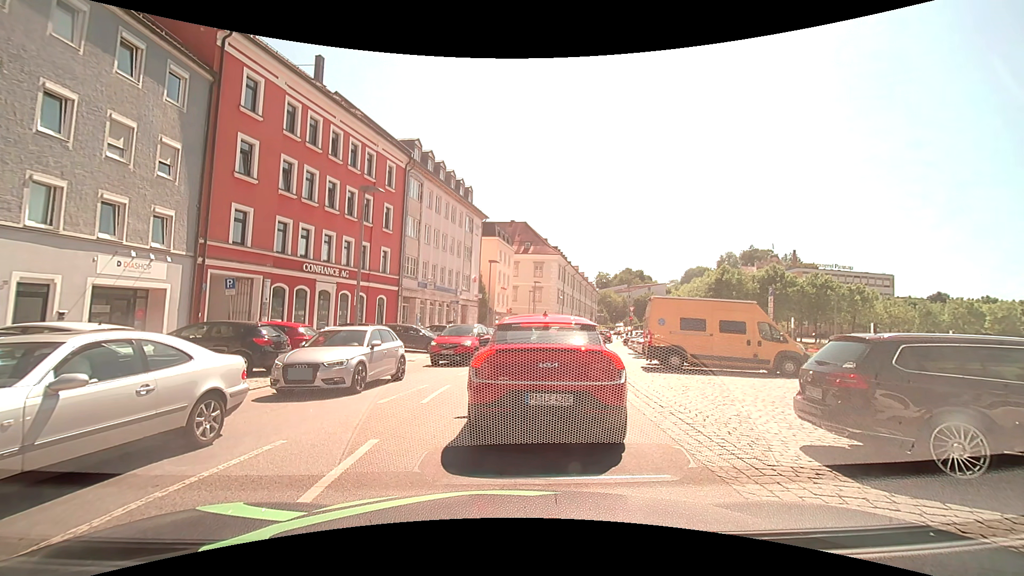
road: tertiary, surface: asphalt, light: Day
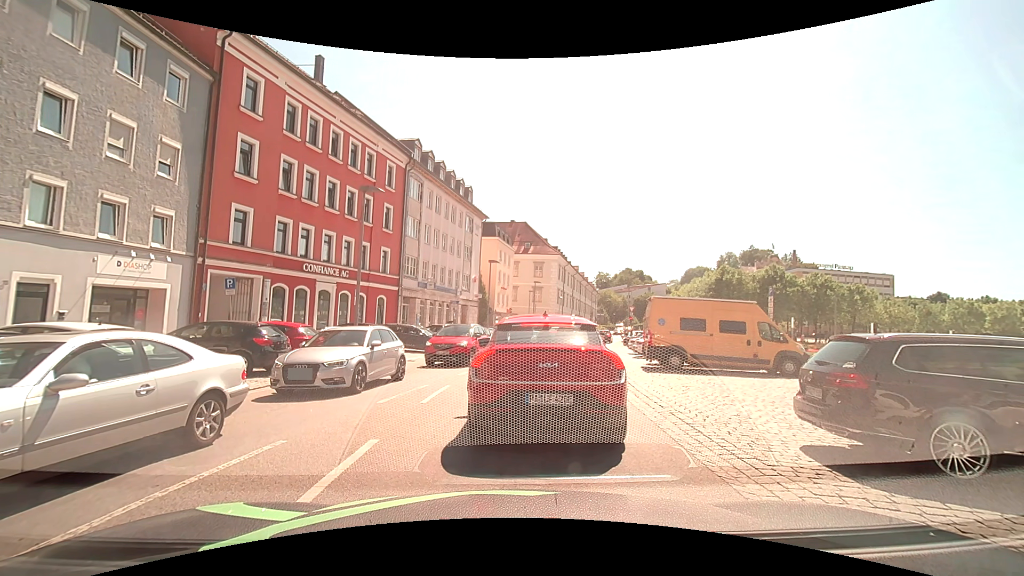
(0.0, 0.0) m; 0°
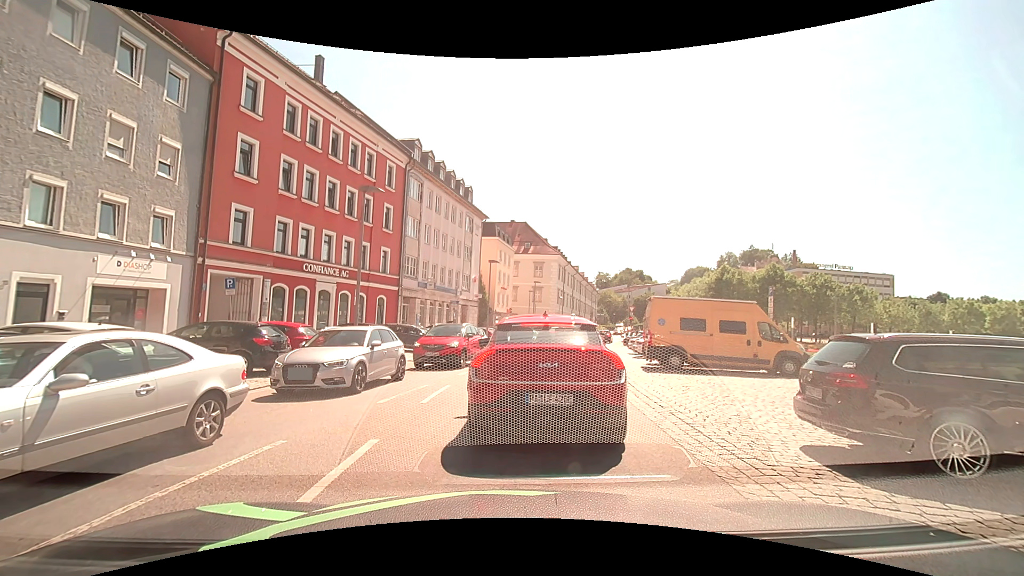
(0.0, 0.0) m; 0°
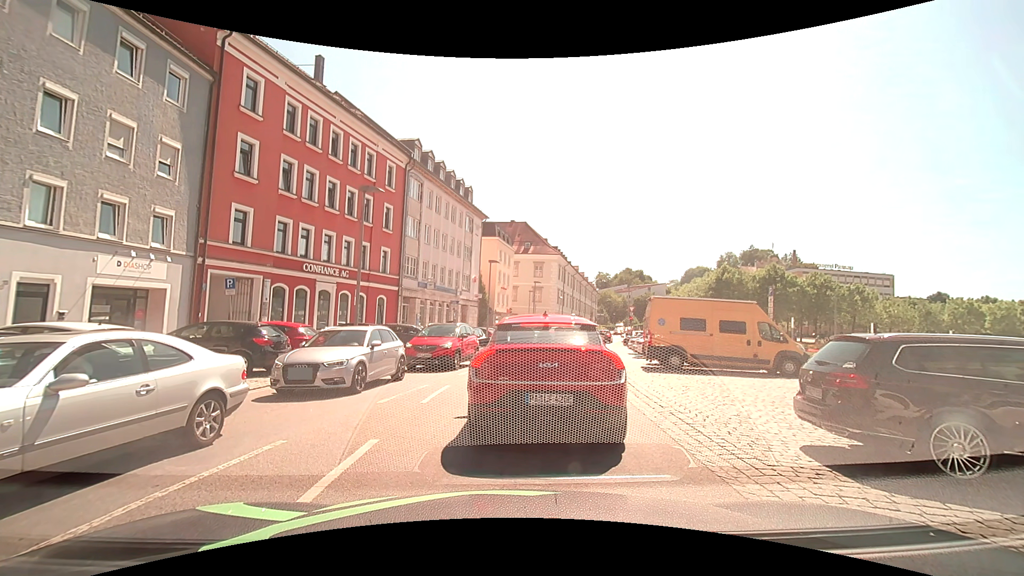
(0.0, 0.0) m; 0°
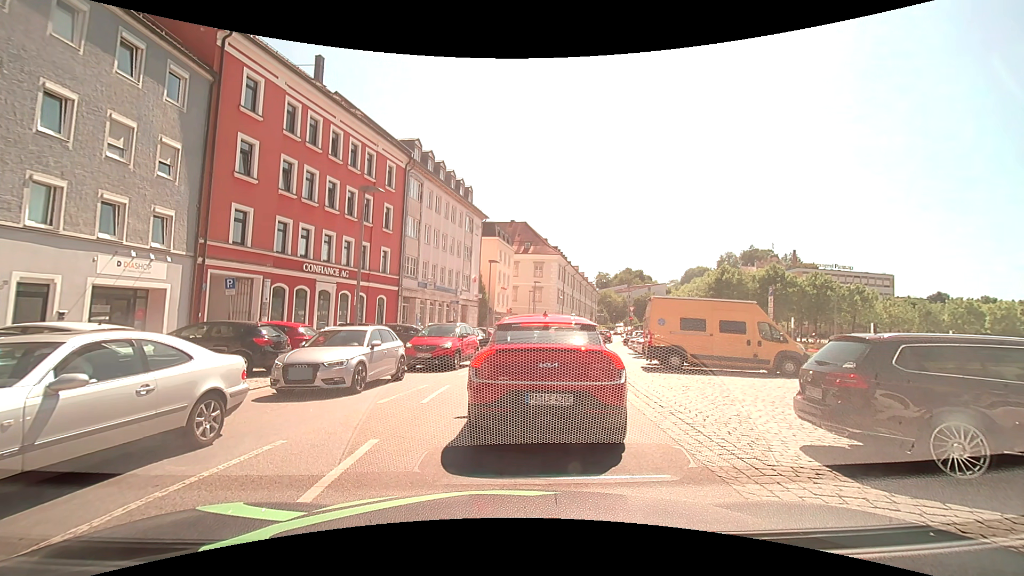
(0.0, 0.0) m; 0°
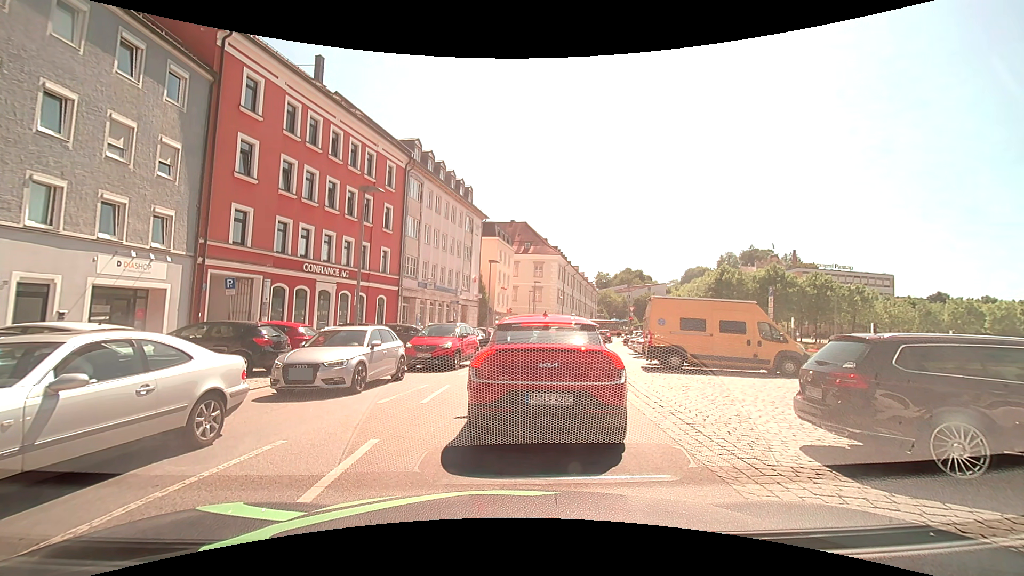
(0.0, 0.0) m; 0°
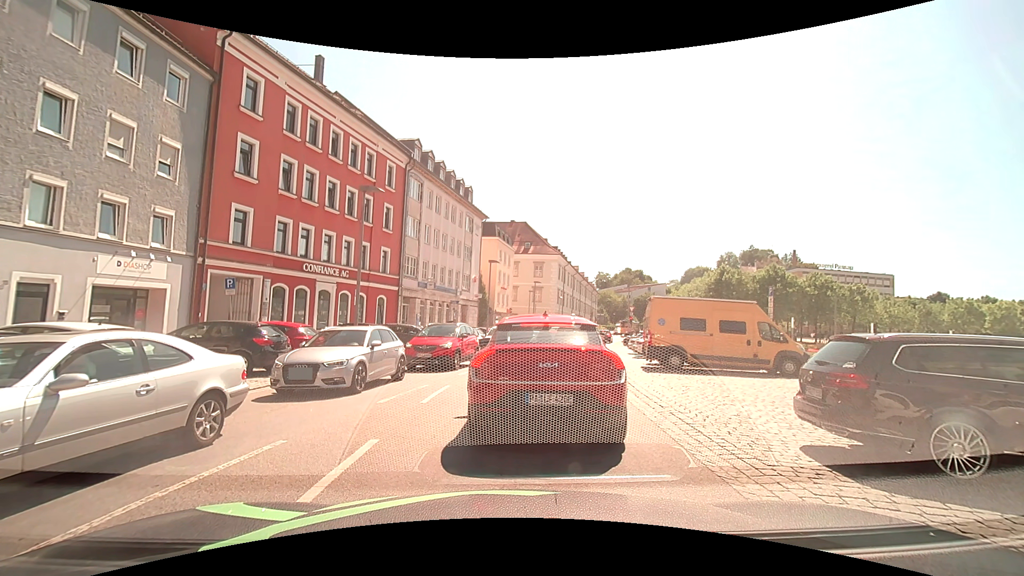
(0.0, 0.0) m; 0°
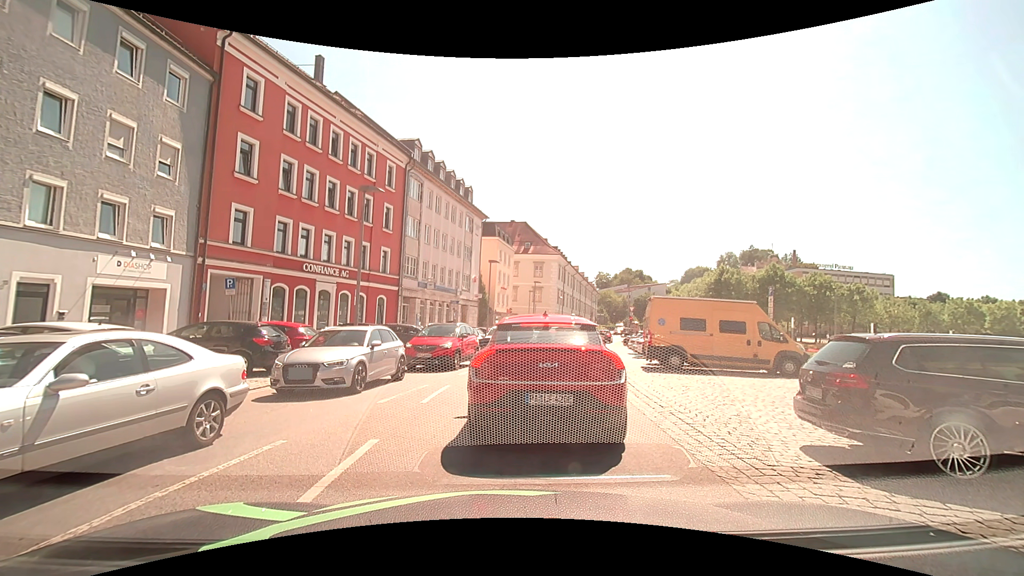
(0.0, 0.0) m; 0°
